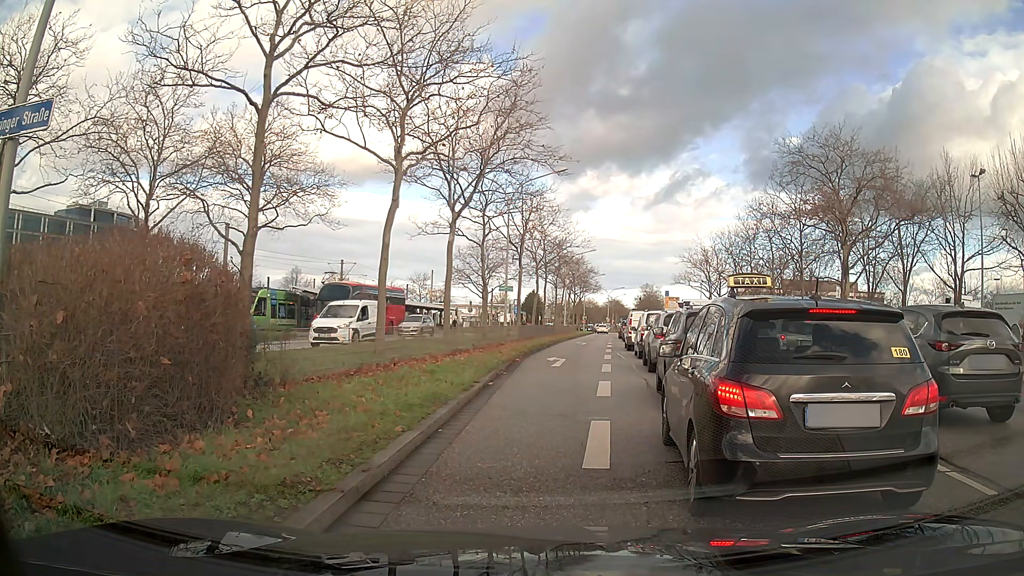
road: primary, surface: asphalt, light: Day
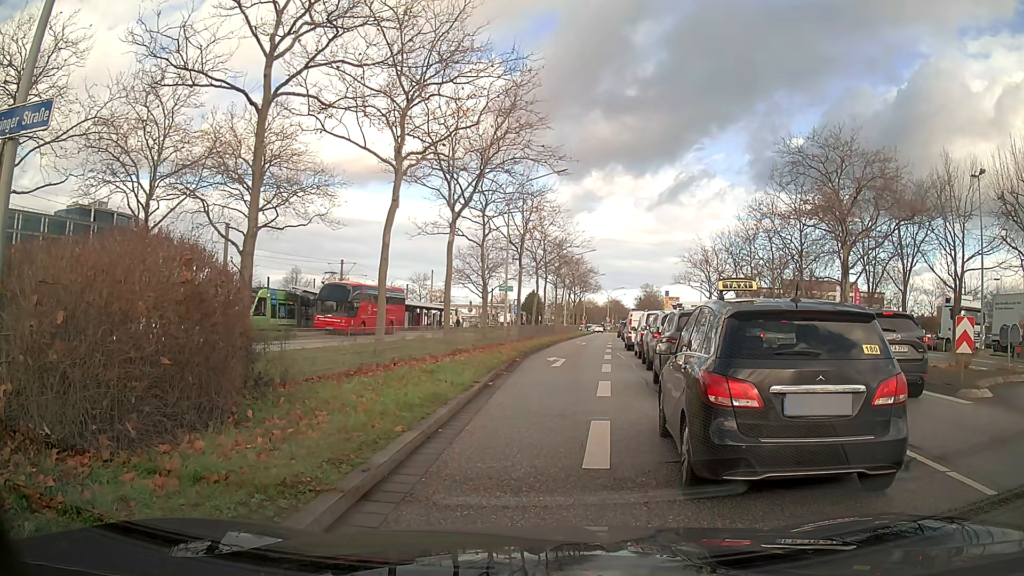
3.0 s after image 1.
(0.0, 0.0) m; 0°
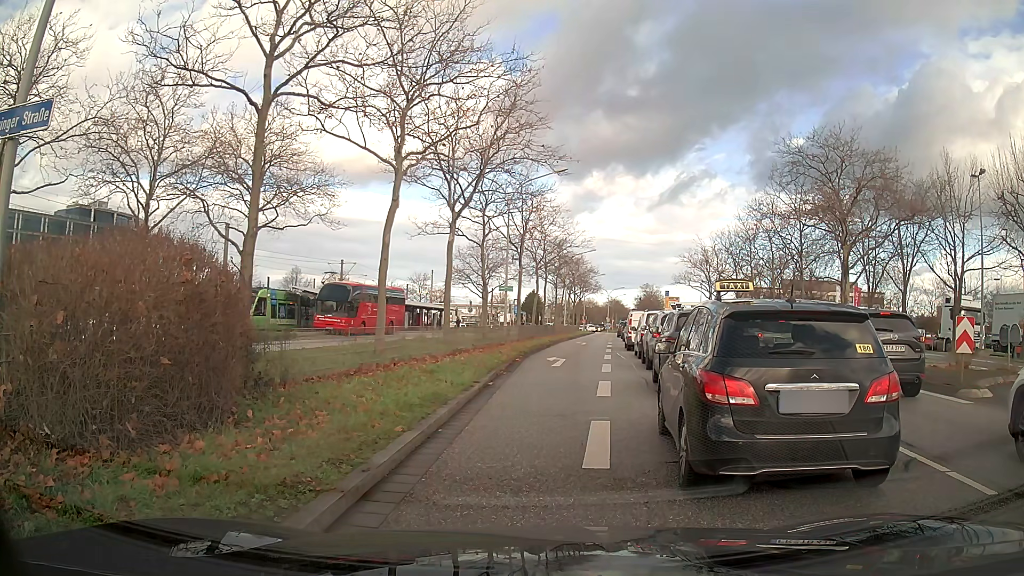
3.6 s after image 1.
(0.0, 0.0) m; 0°
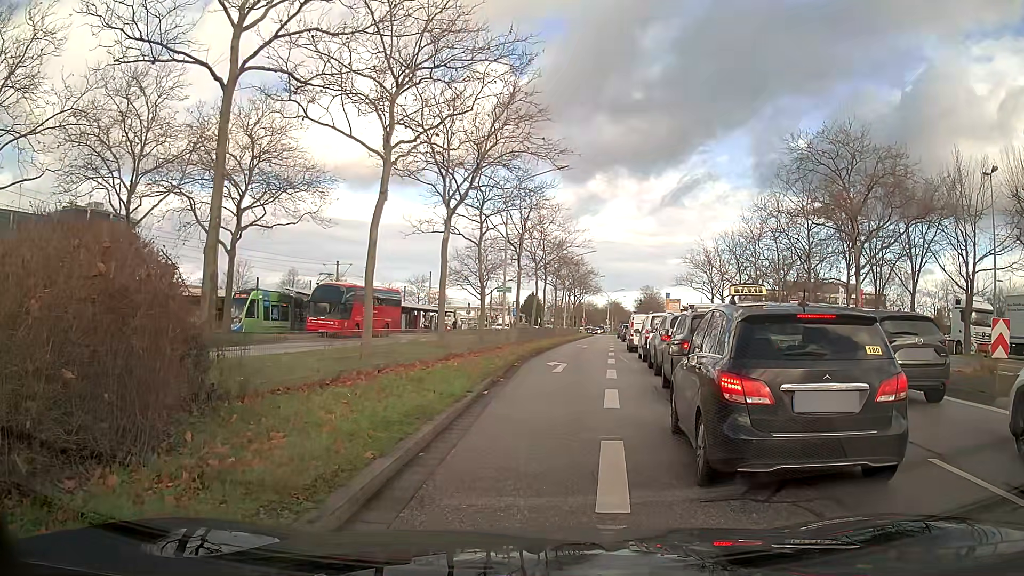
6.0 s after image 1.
(0.0, +1.4) m; -1°
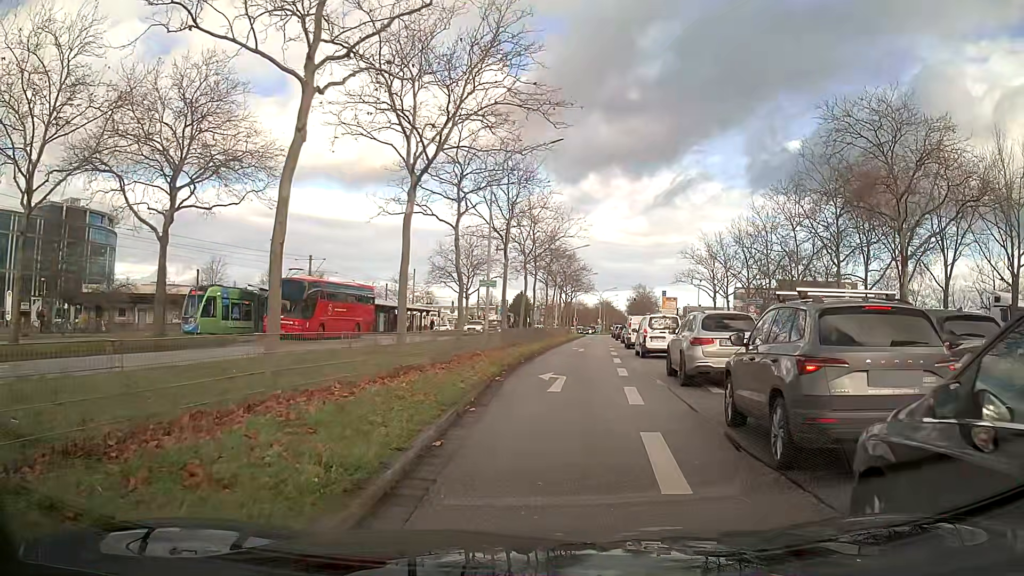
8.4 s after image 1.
(0.0, +5.7) m; +2°
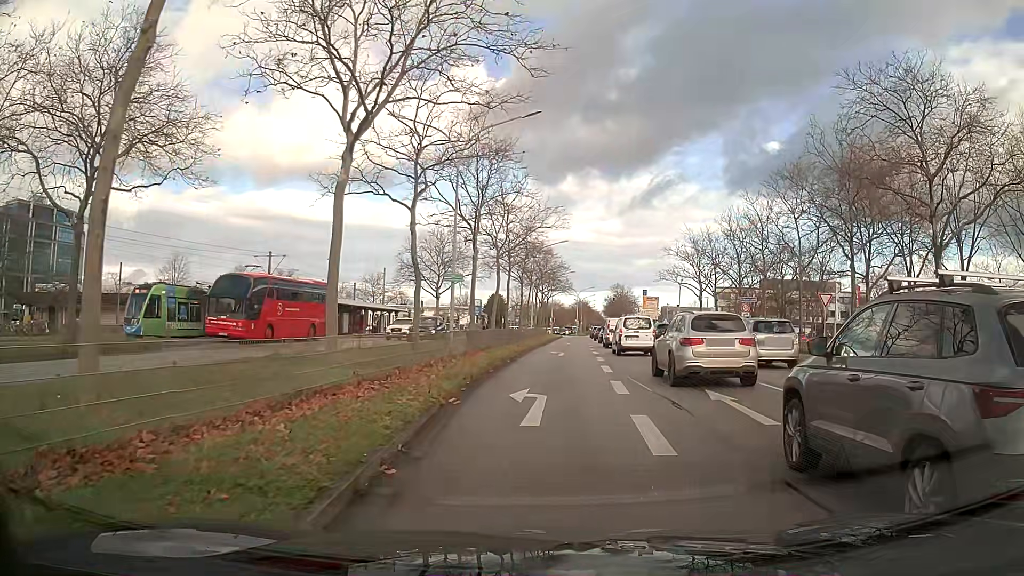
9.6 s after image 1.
(+0.1, +4.5) m; +2°
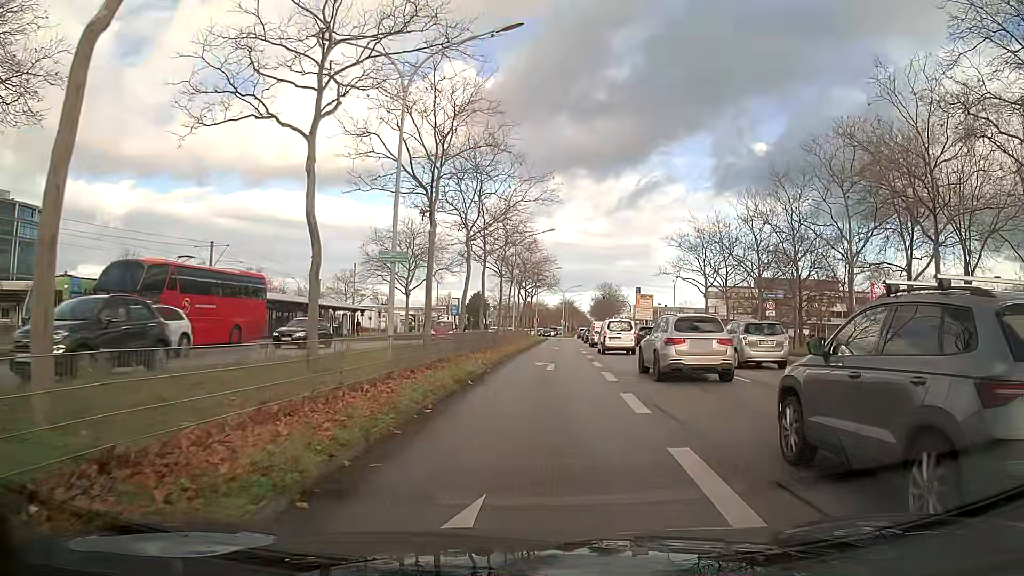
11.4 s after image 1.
(+0.1, +8.8) m; 0°
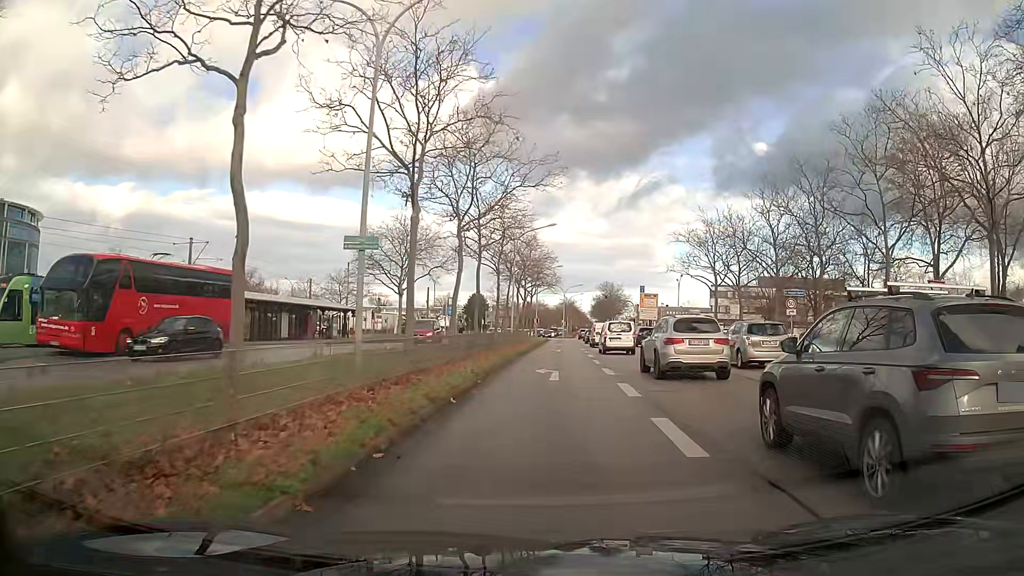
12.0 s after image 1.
(0.0, +3.5) m; 0°
